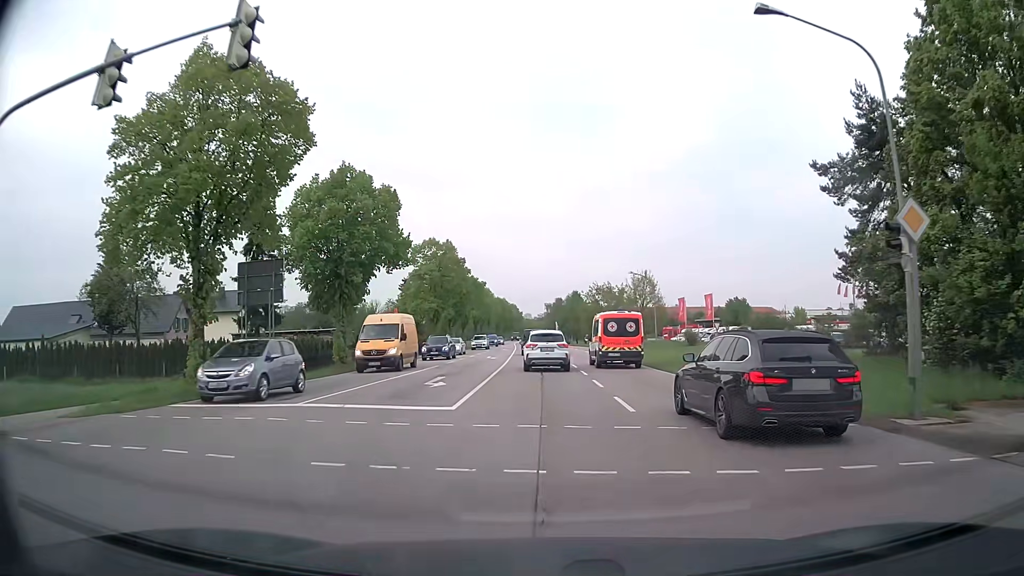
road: secondary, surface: asphalt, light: Day
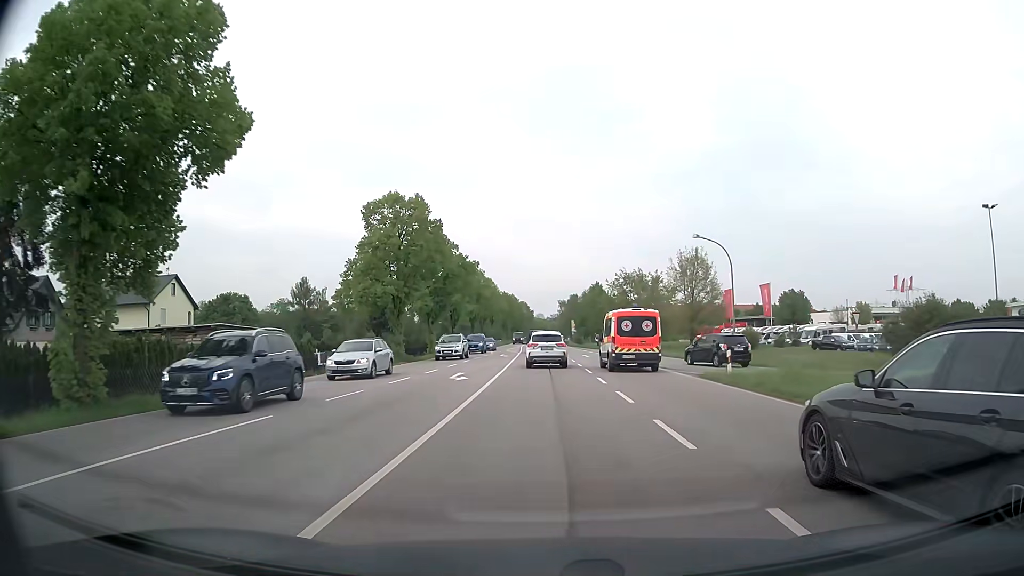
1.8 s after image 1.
(-0.2, +22.8) m; -1°
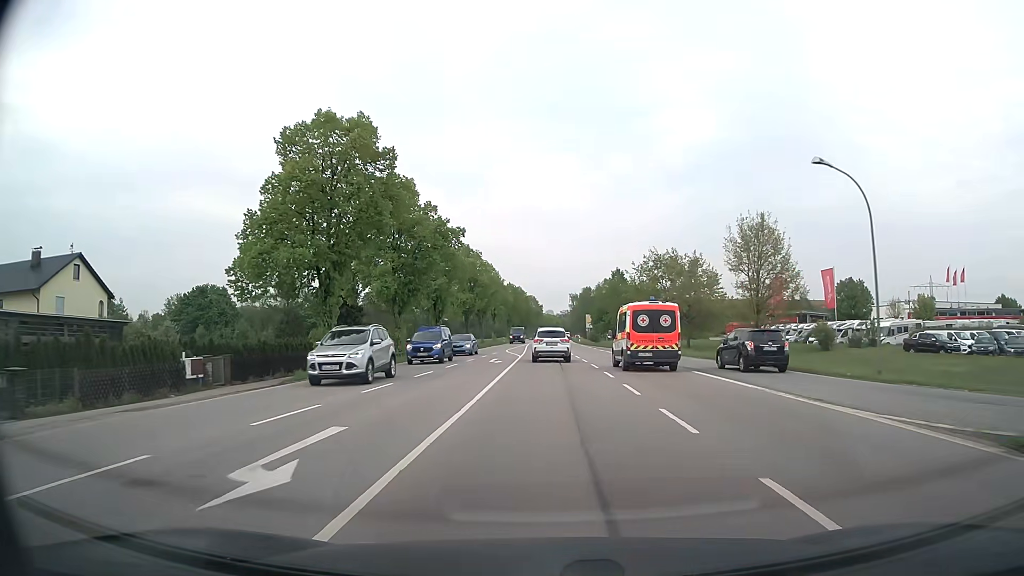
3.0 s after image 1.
(-0.2, +17.2) m; -1°
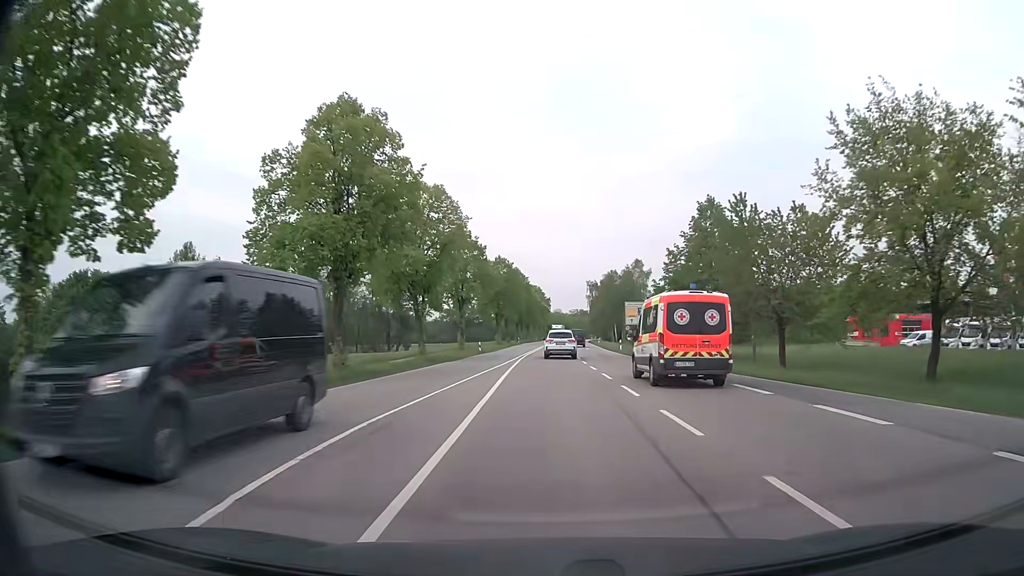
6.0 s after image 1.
(-0.2, +48.3) m; -1°
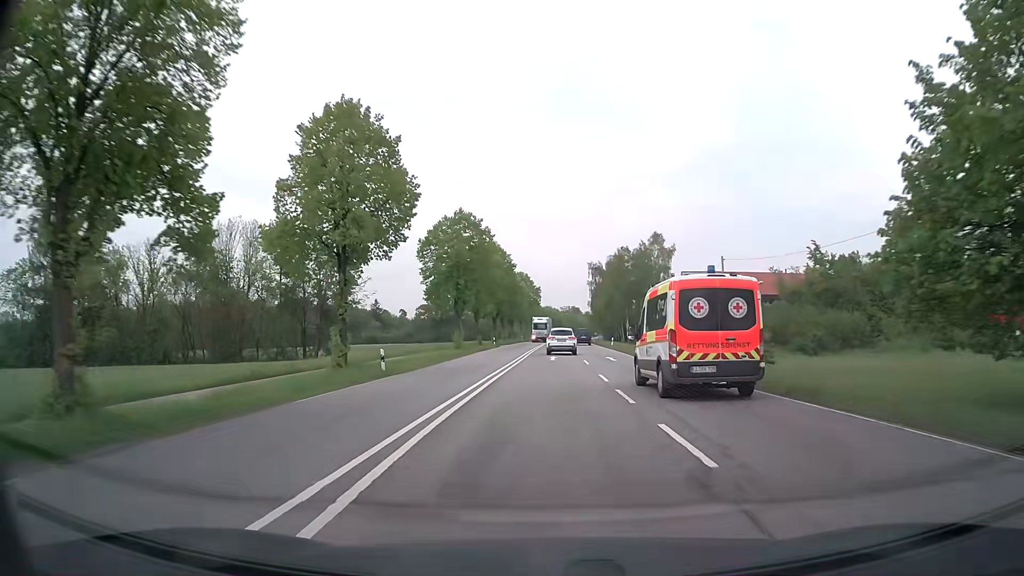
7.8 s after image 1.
(+0.3, +31.7) m; +1°
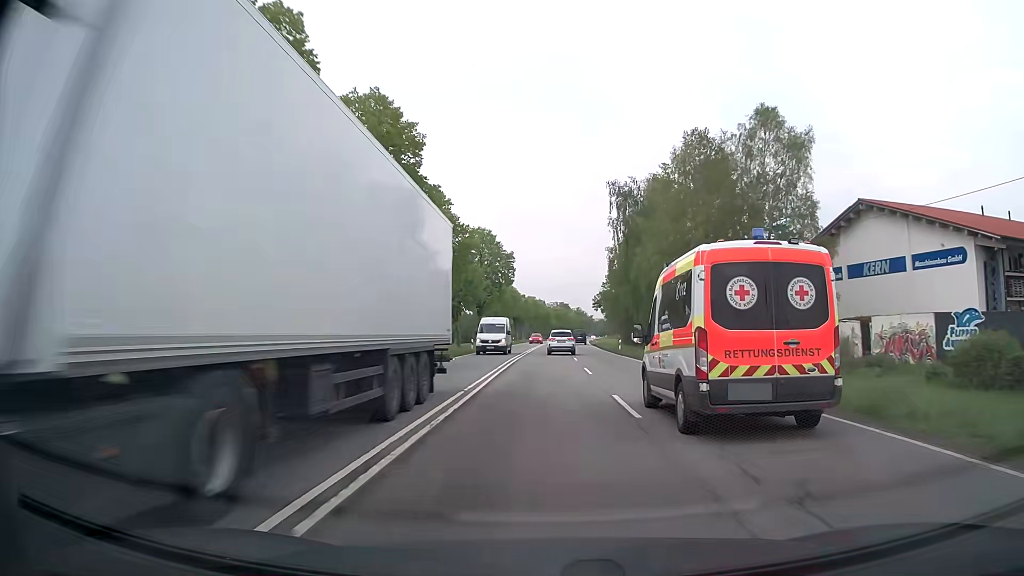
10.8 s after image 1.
(+1.2, +54.9) m; +2°
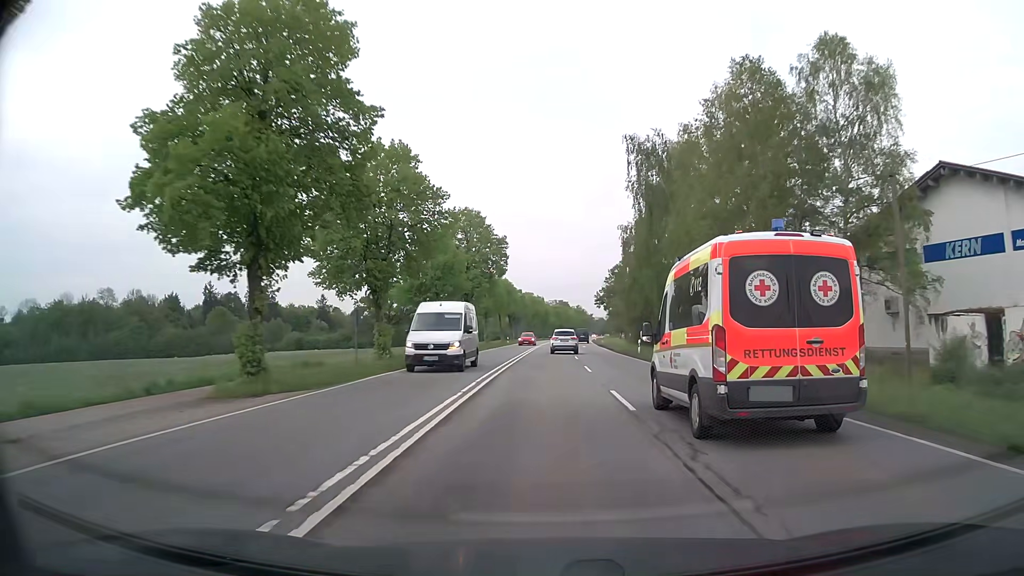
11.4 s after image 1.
(0.0, +11.2) m; 0°
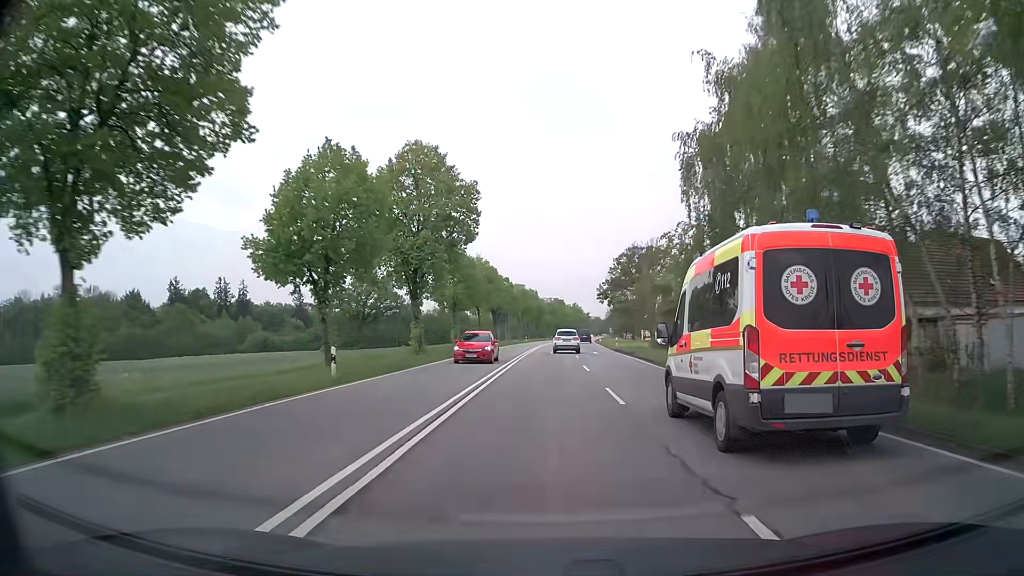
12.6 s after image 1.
(0.0, +22.7) m; 0°
(0, +10) (0, +20) (0, +30) (+1, +40) (+1, +50) (+1, +60) (+1, +70) (+2, +80) (+2, +90) (+3, +100) m
